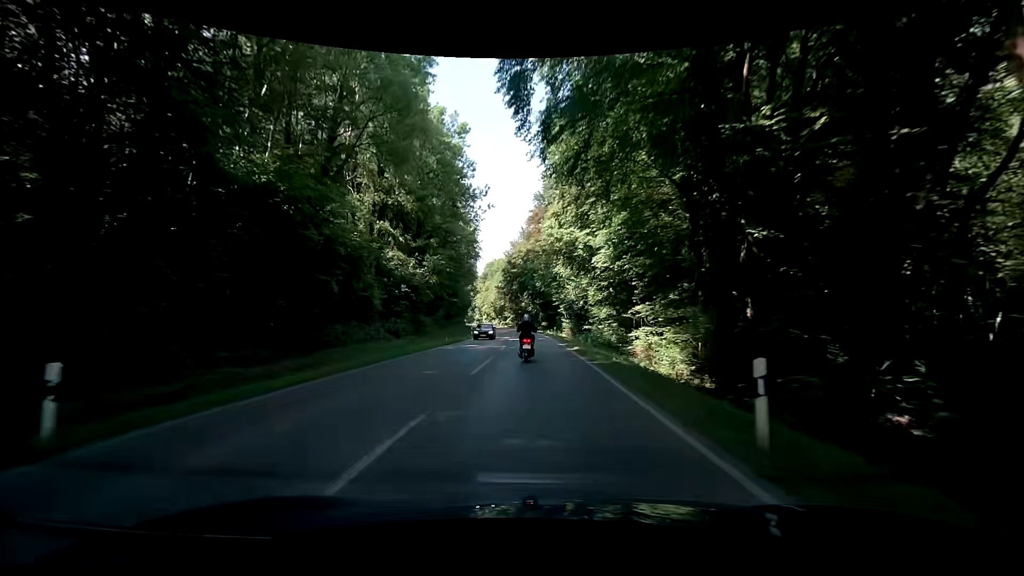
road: secondary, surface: asphalt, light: Day
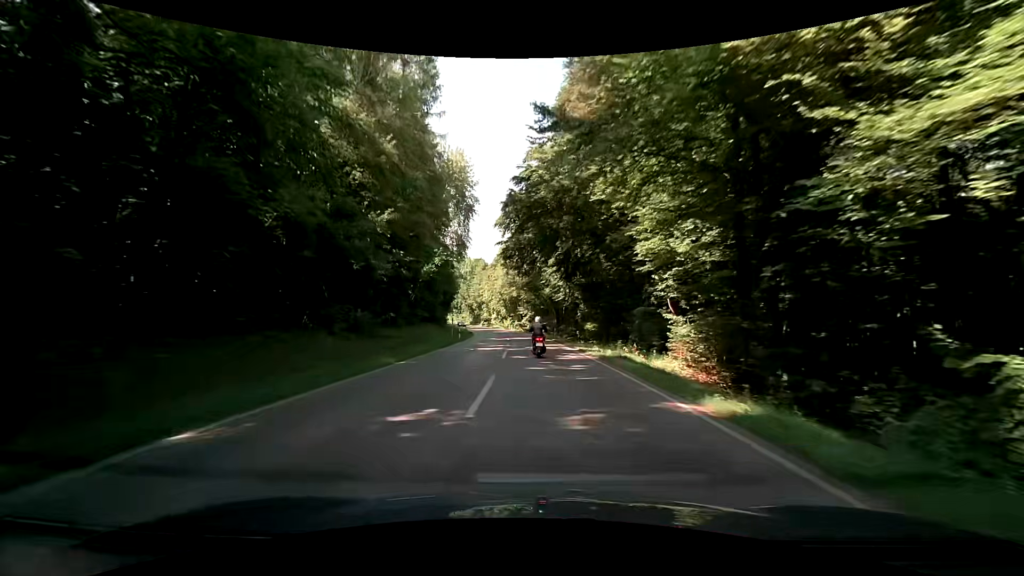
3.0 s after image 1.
(-1.7, +53.9) m; -5°
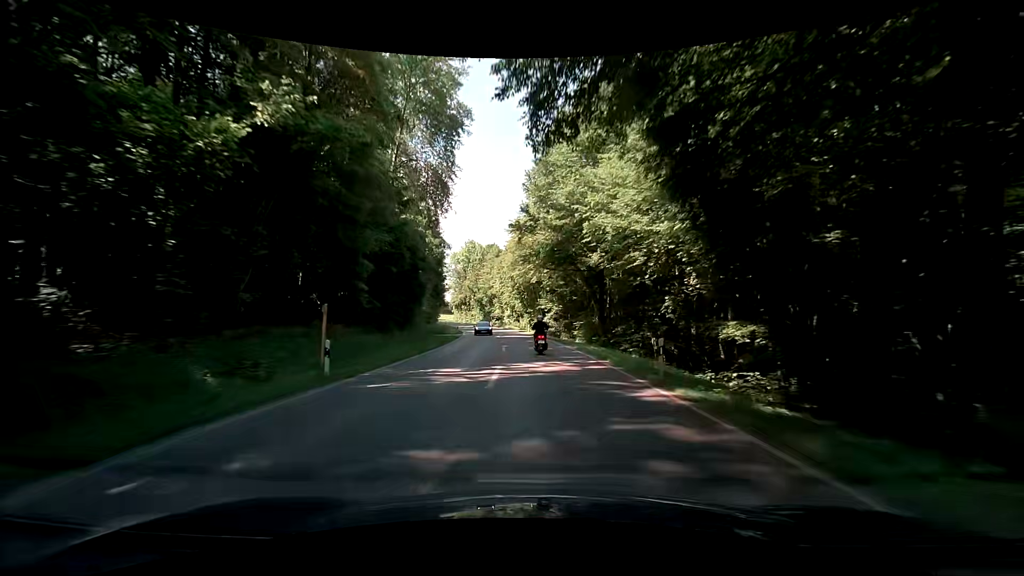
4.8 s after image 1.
(+0.2, +33.2) m; 0°
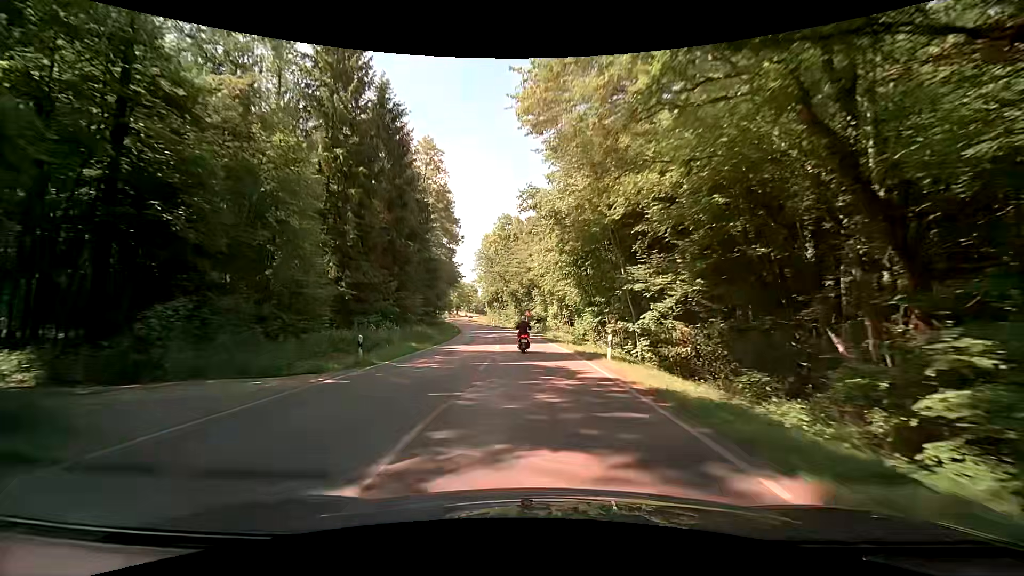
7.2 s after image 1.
(-1.6, +44.2) m; -6°
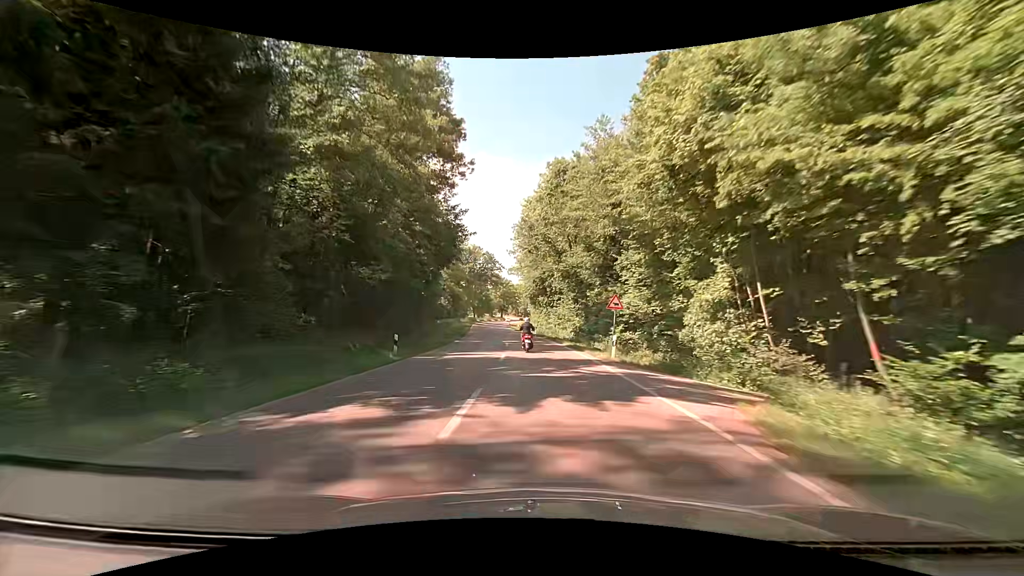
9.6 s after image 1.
(-2.3, +44.5) m; -6°
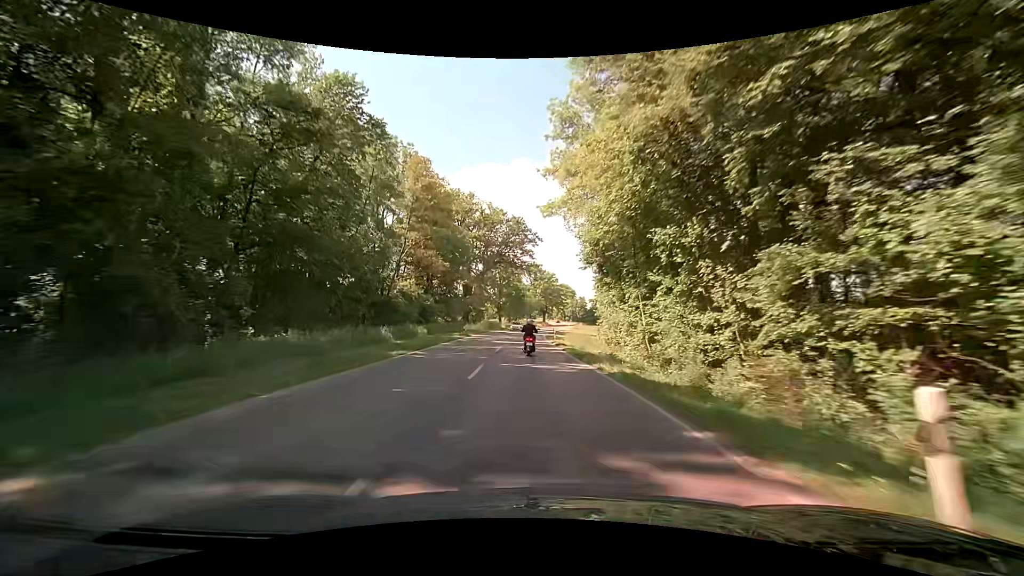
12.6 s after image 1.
(-2.6, +57.0) m; -5°
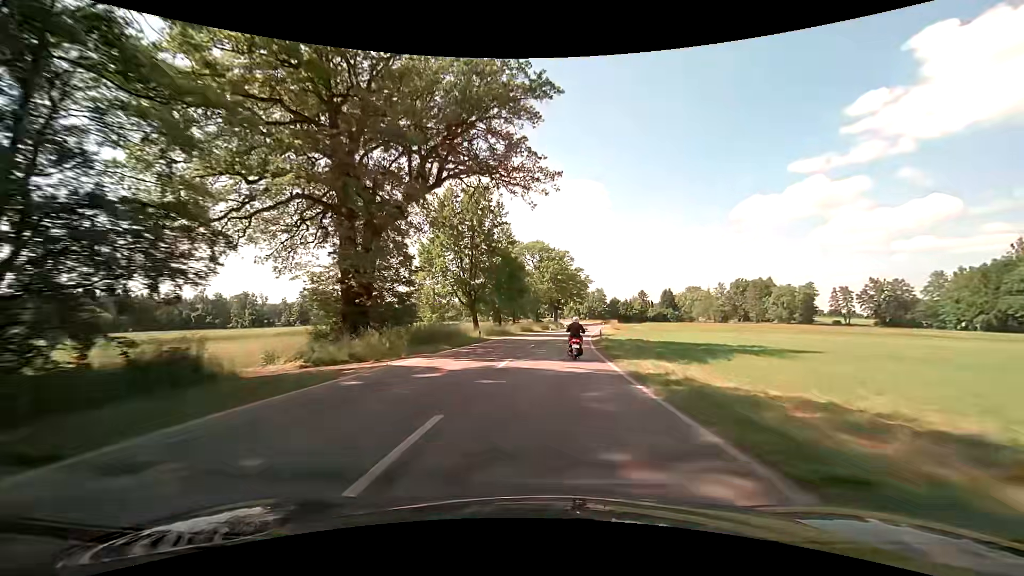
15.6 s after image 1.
(-1.4, +57.8) m; -1°
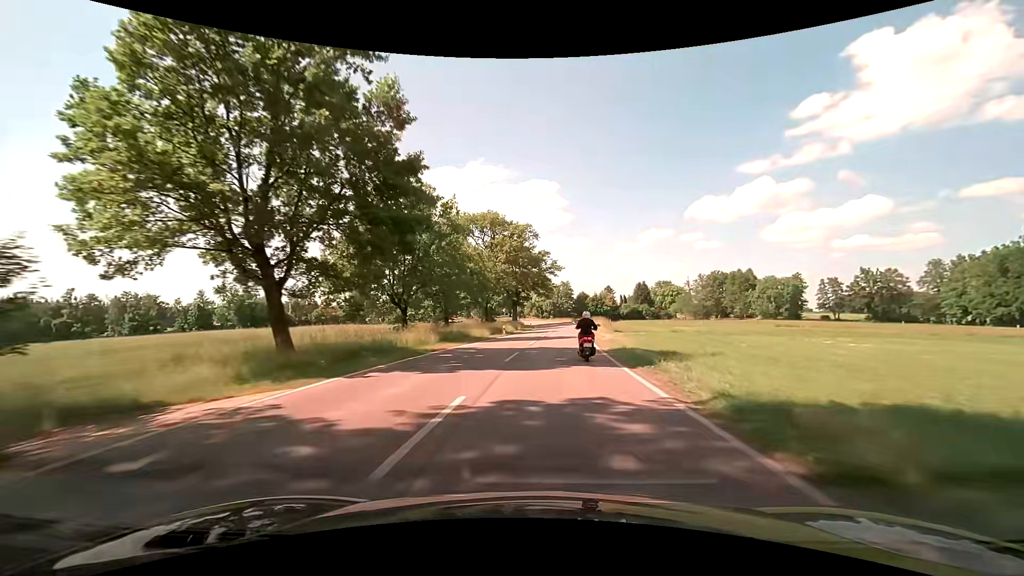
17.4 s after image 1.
(+1.4, +34.5) m; +4°
(0, +10) (+1, +20) (+1, +30) (+2, +40) (+3, +50) (+4, +60) (+5, +70) (+5, +80) (+6, +90) (+6, +100) m
